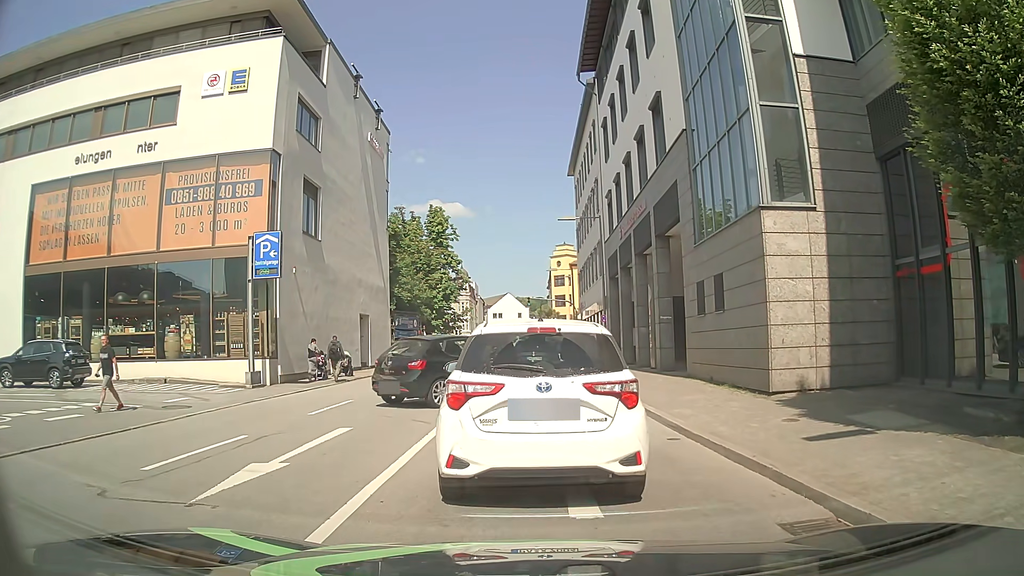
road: primary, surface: asphalt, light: Day
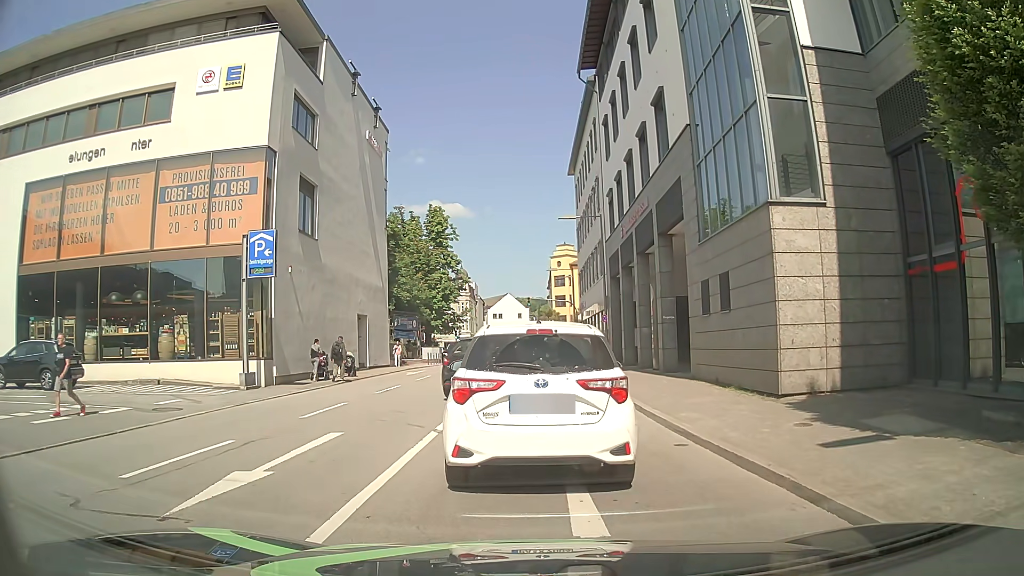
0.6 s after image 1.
(0.0, +0.5) m; 0°
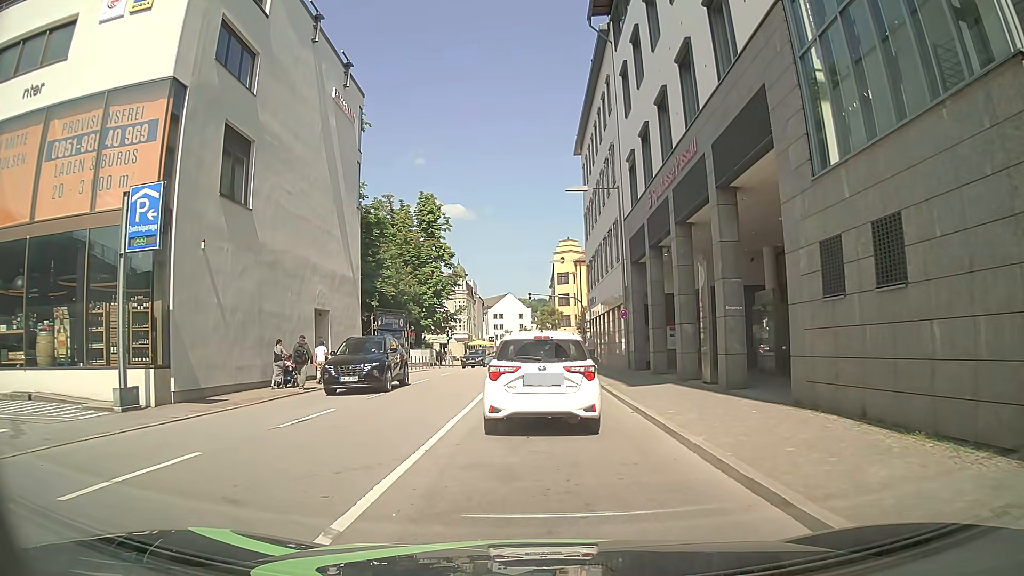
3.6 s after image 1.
(0.0, +7.6) m; 0°
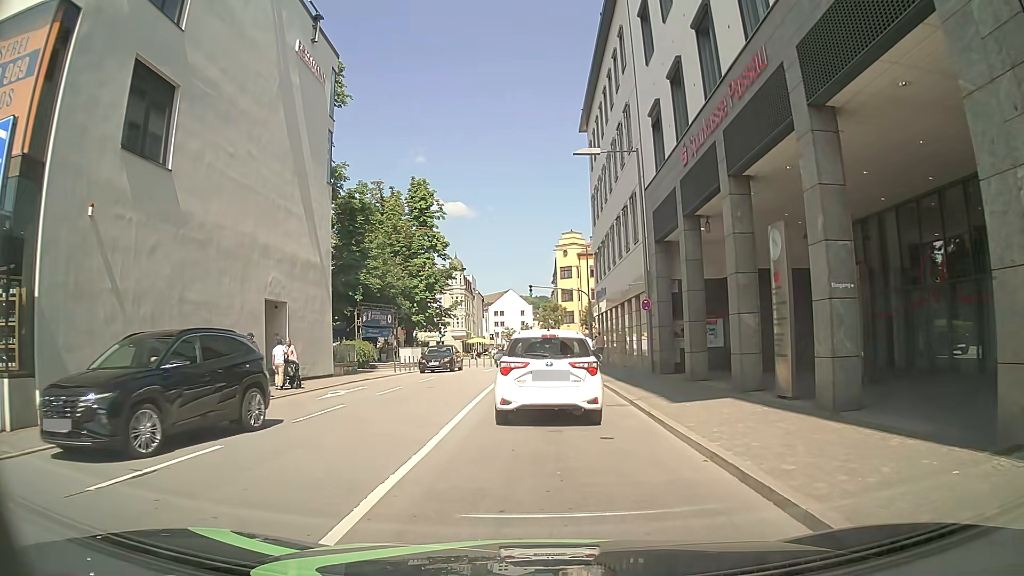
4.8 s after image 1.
(0.0, +5.6) m; -1°
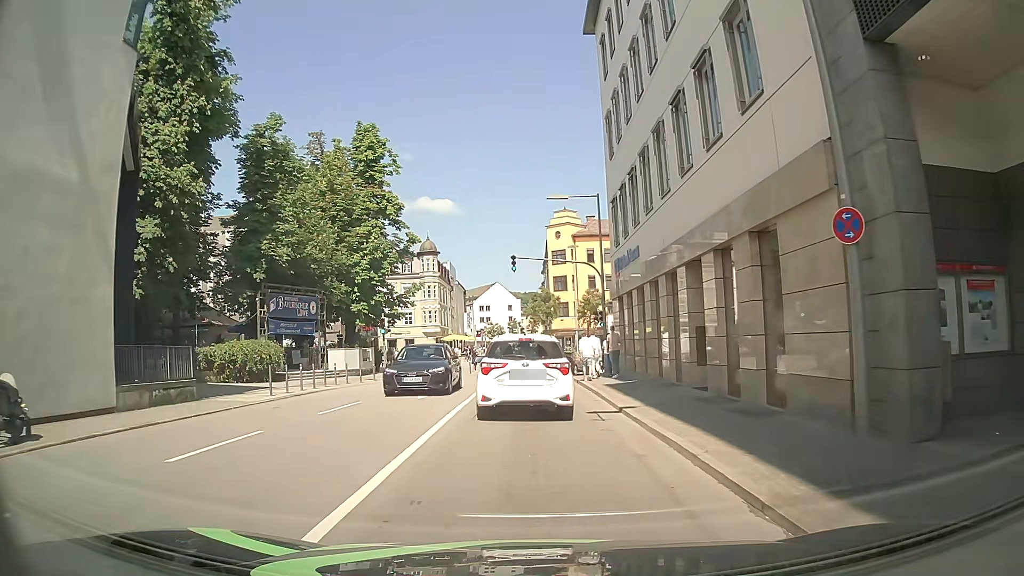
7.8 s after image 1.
(+0.2, +16.3) m; +2°
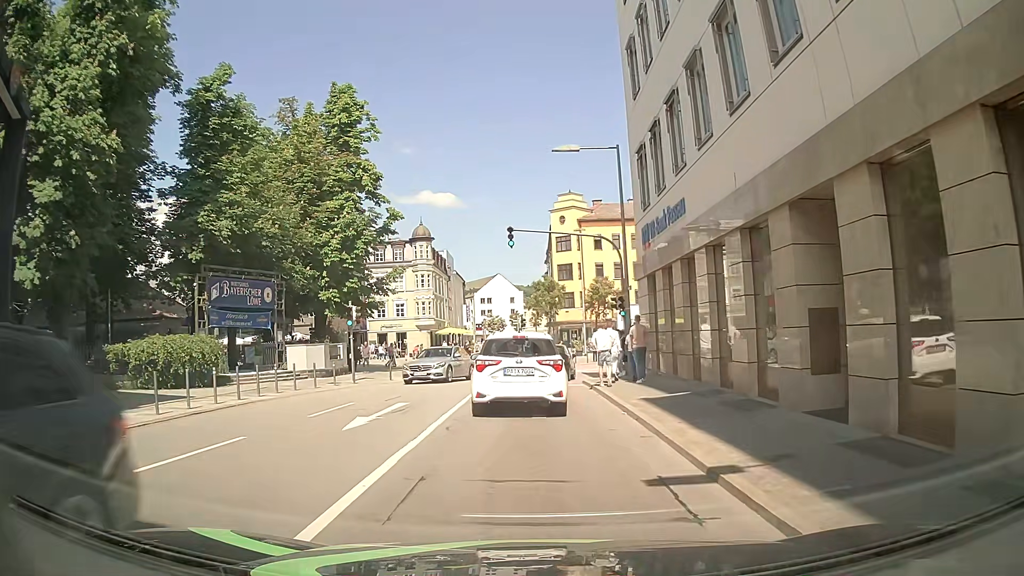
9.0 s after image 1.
(-0.1, +6.9) m; 0°
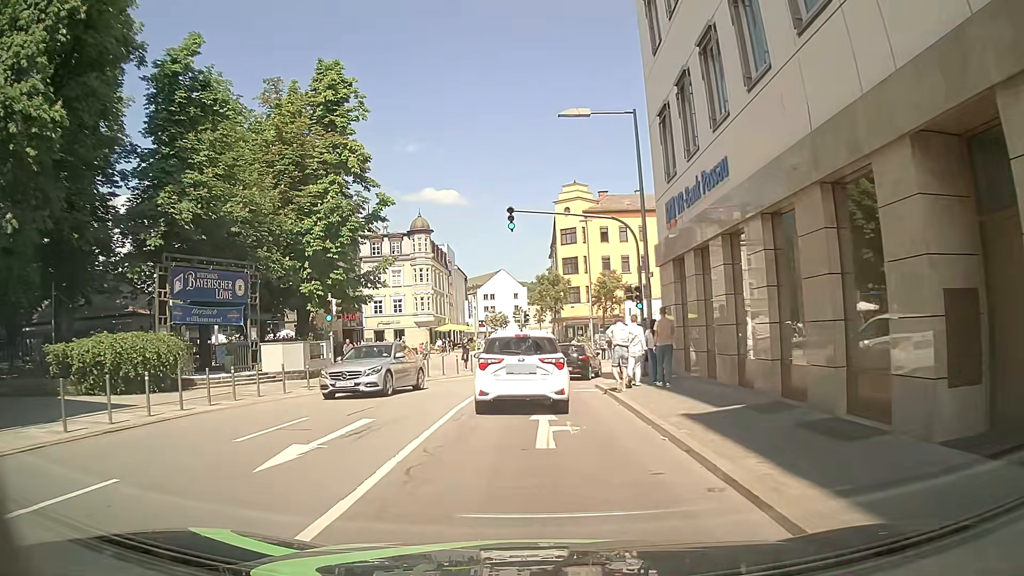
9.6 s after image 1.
(0.0, +3.5) m; +1°
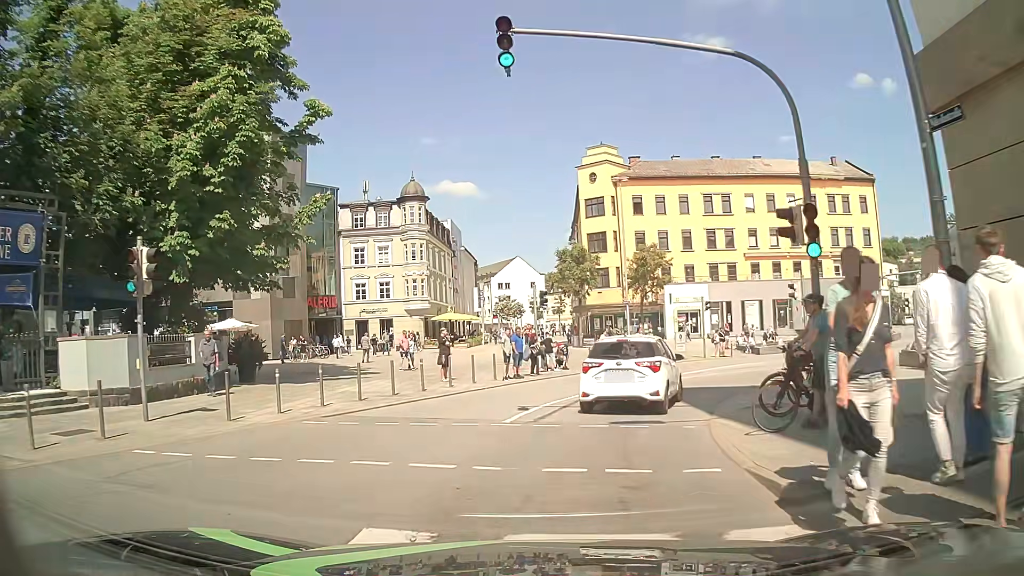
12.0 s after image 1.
(-0.6, +14.2) m; -5°
(+1, +10) (+4, +19) (+10, +27) (+18, +33) (+27, +38) (+35, +44) (+42, +51) (+47, +59) (+51, +69) (+53, +78) m
